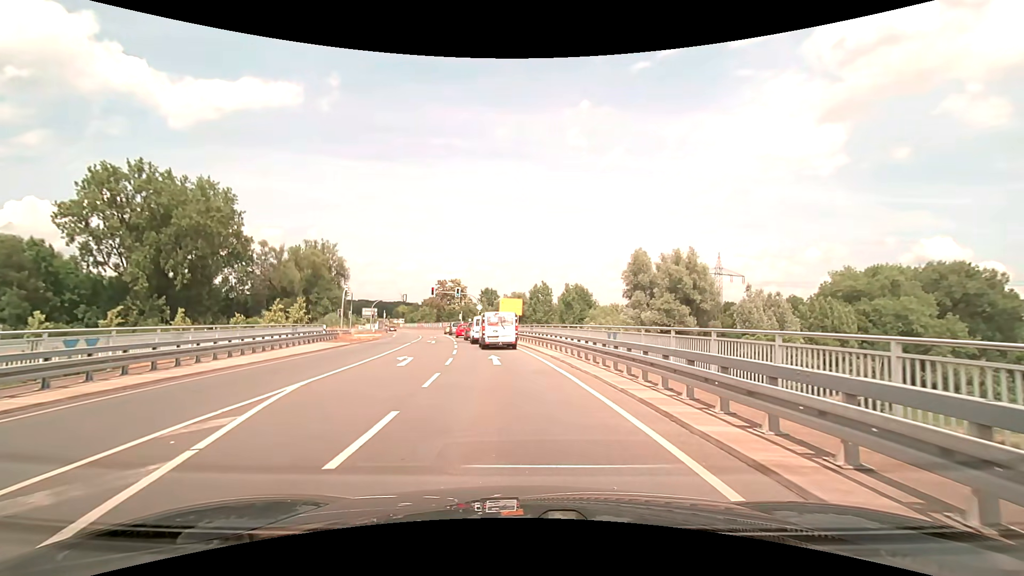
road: secondary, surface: asphalt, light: Day
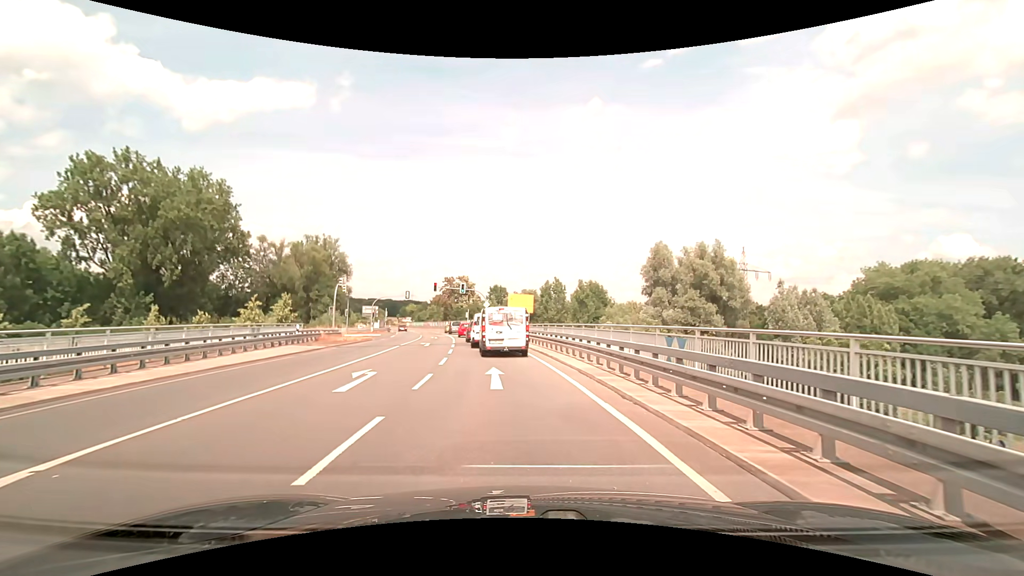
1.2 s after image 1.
(0.0, +6.4) m; -1°
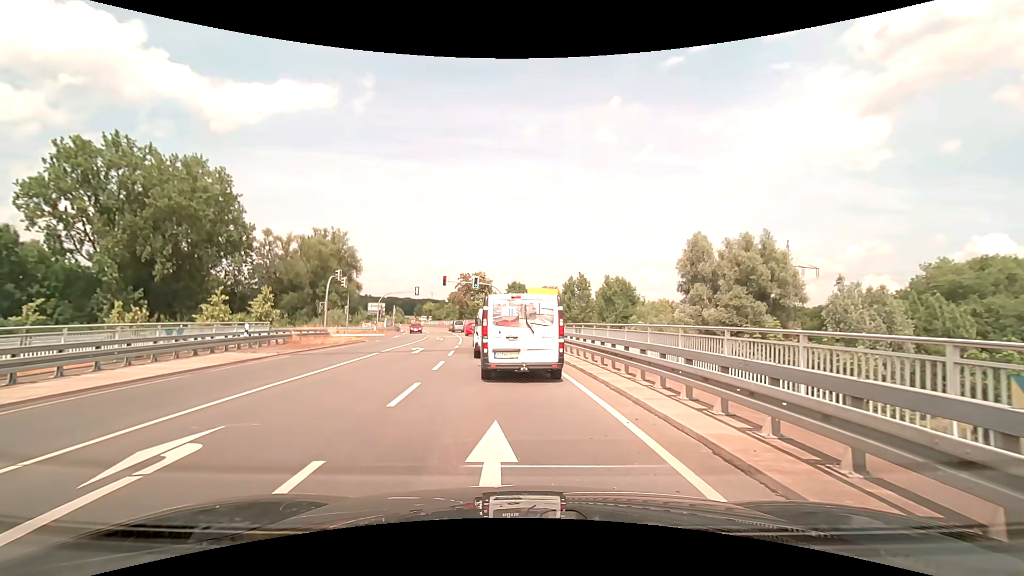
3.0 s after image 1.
(-0.2, +8.3) m; -2°
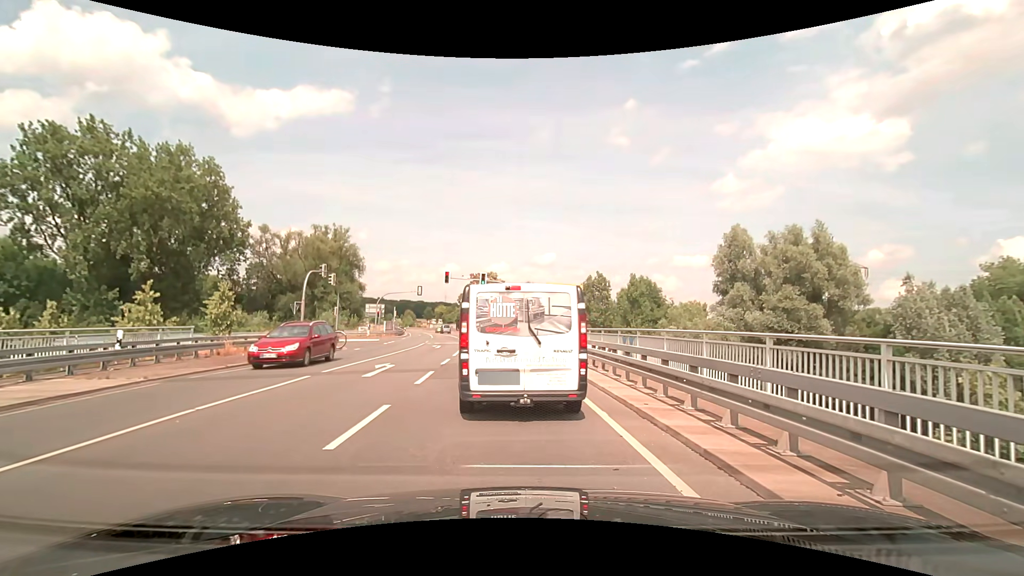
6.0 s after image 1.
(-0.1, +8.3) m; -1°
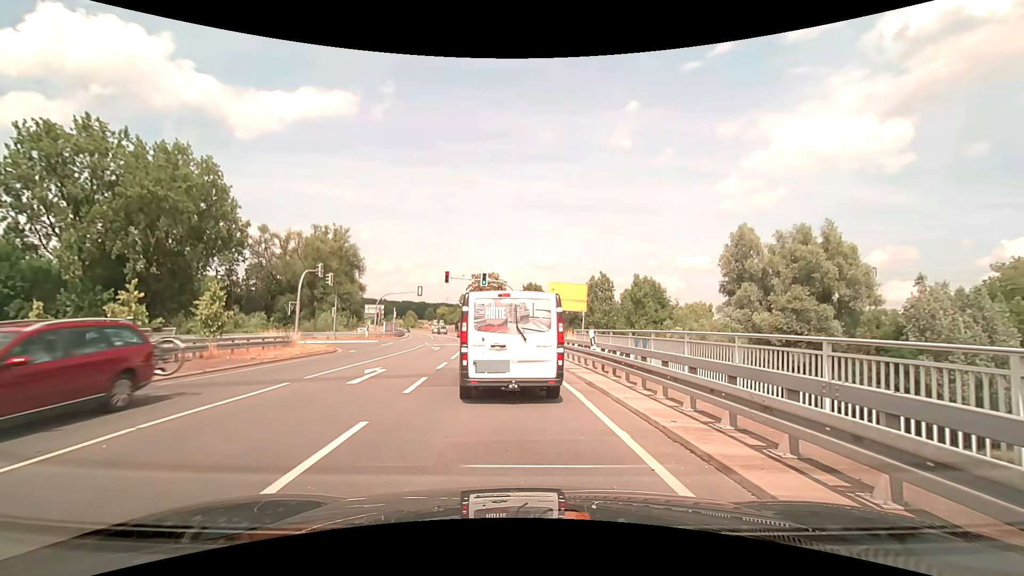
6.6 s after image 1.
(0.0, +1.4) m; 0°
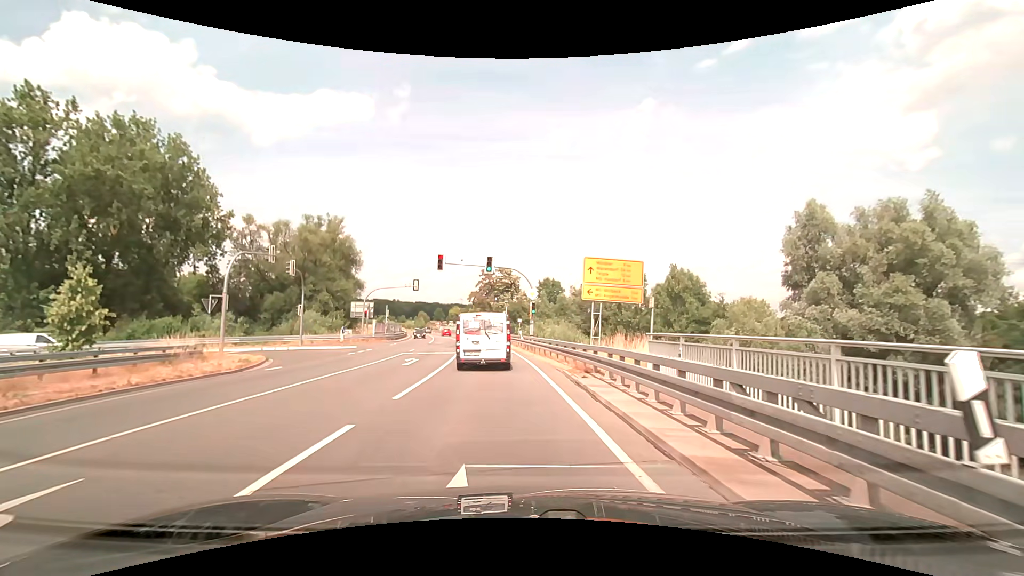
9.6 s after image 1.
(-0.2, +12.3) m; -1°
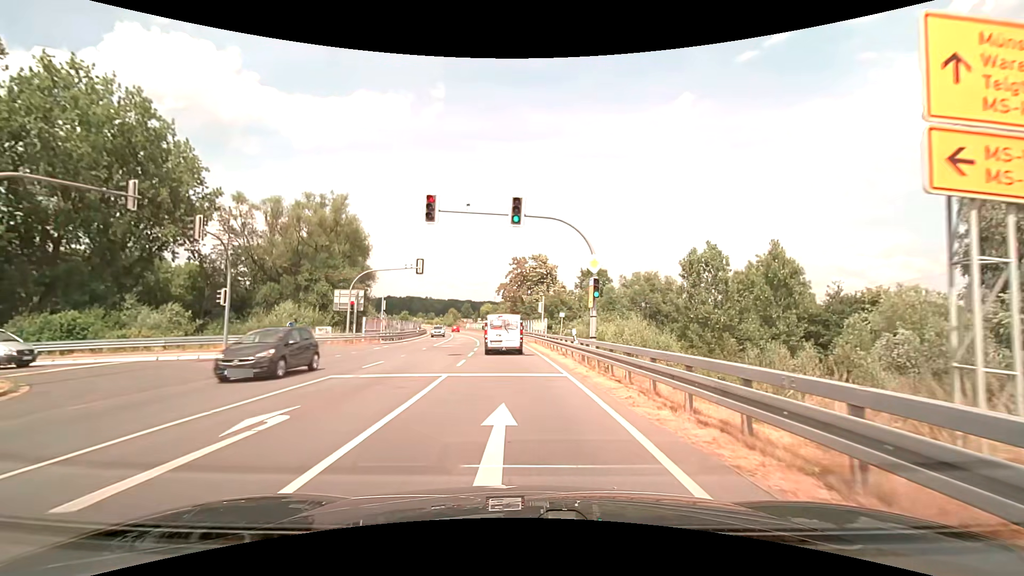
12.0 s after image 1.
(-0.9, +16.6) m; -5°
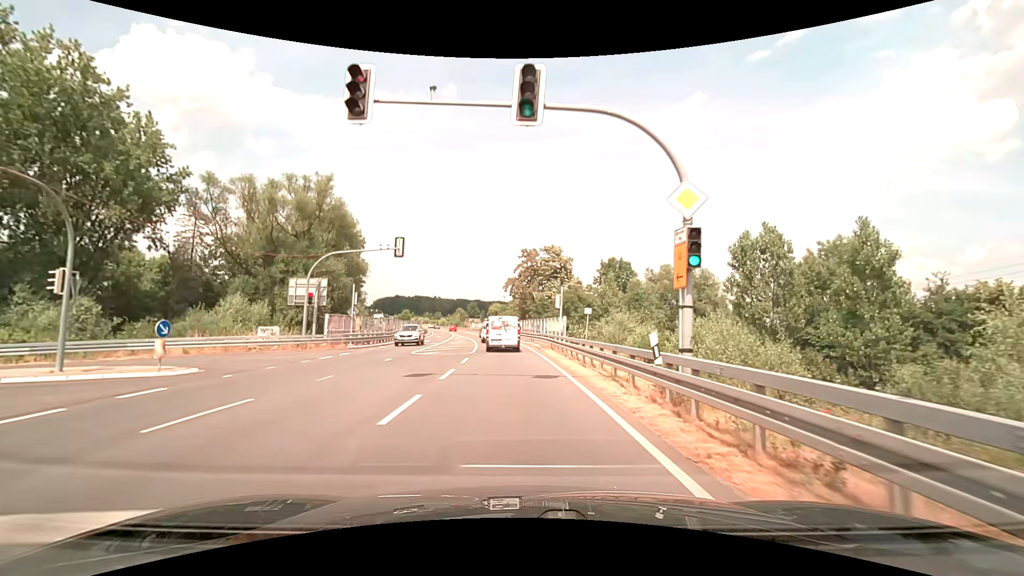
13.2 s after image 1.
(-0.1, +10.7) m; -1°
(0, +10) (-1, +20) (-1, +30) (-2, +40) (-3, +50) (-4, +60) (-6, +70) (-8, +80) (-9, +89) (-11, +99) m
